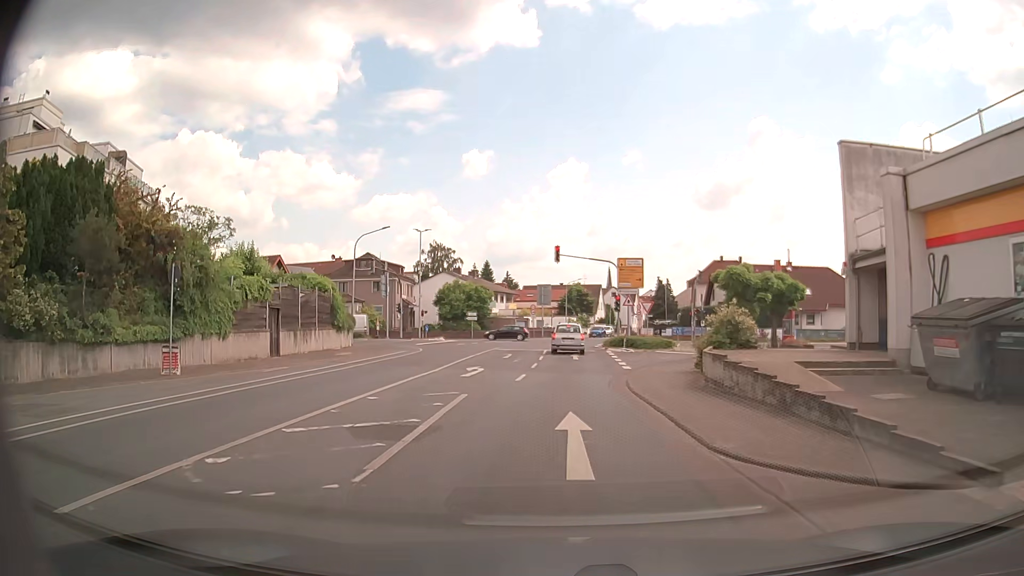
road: tertiary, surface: asphalt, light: Day
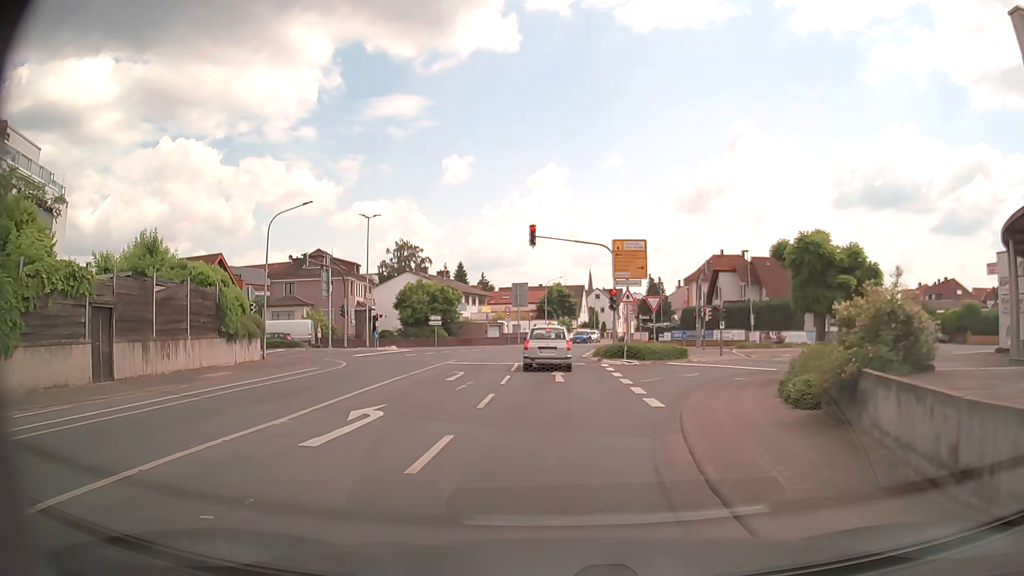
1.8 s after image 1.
(+0.1, +11.1) m; +2°
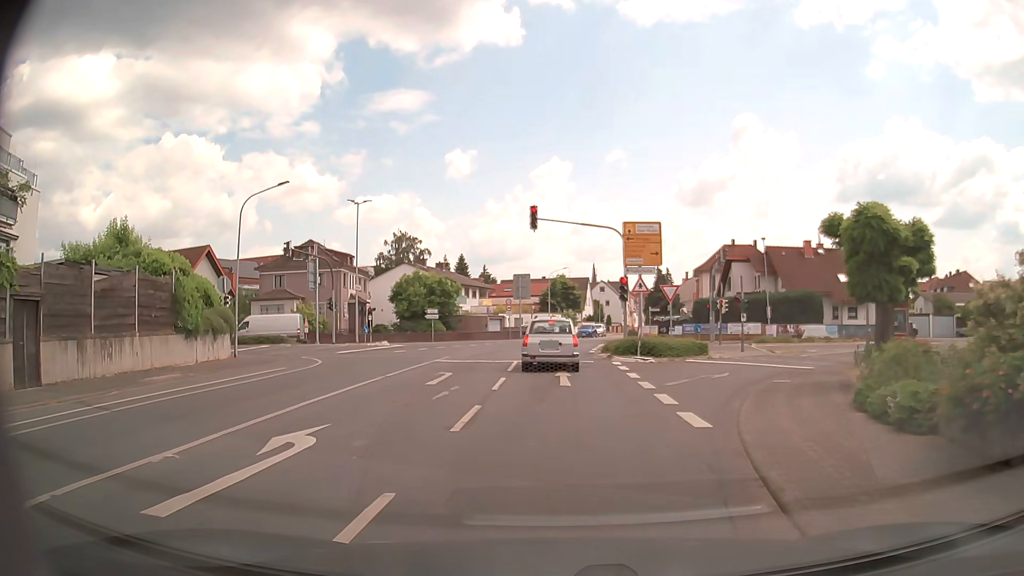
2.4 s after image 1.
(0.0, +3.6) m; 0°
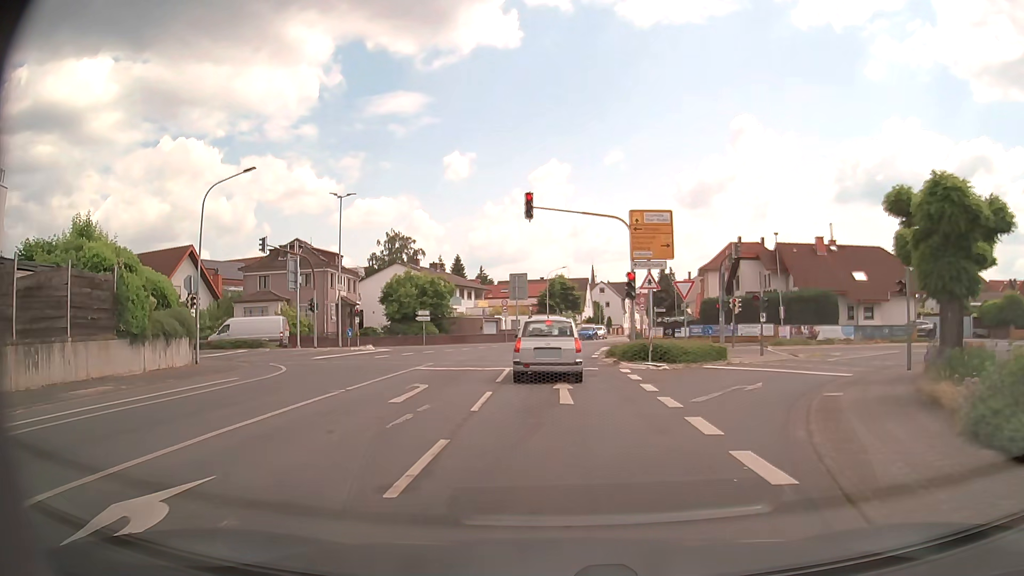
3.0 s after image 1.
(0.0, +3.4) m; 0°
